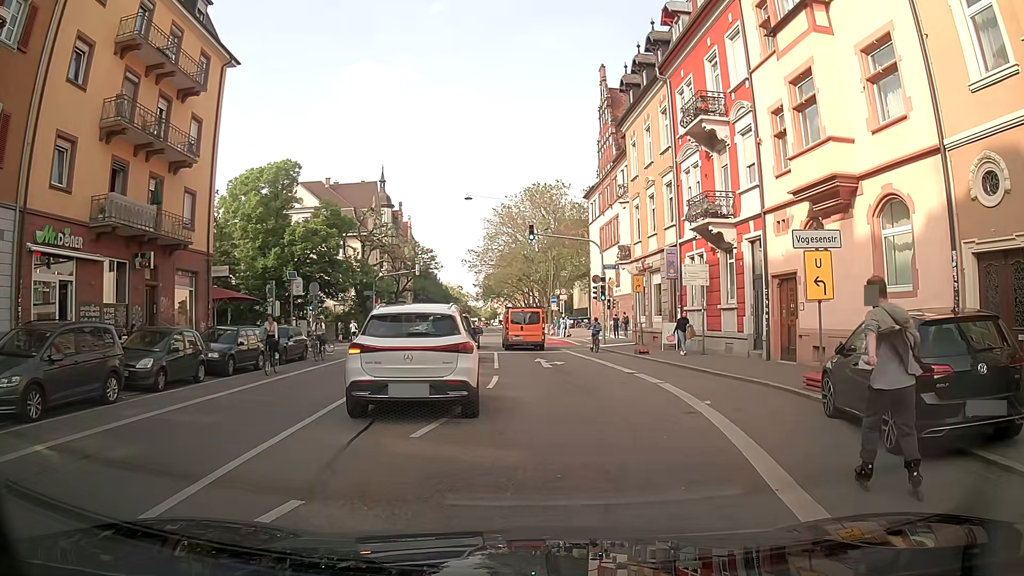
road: secondary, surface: asphalt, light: Day
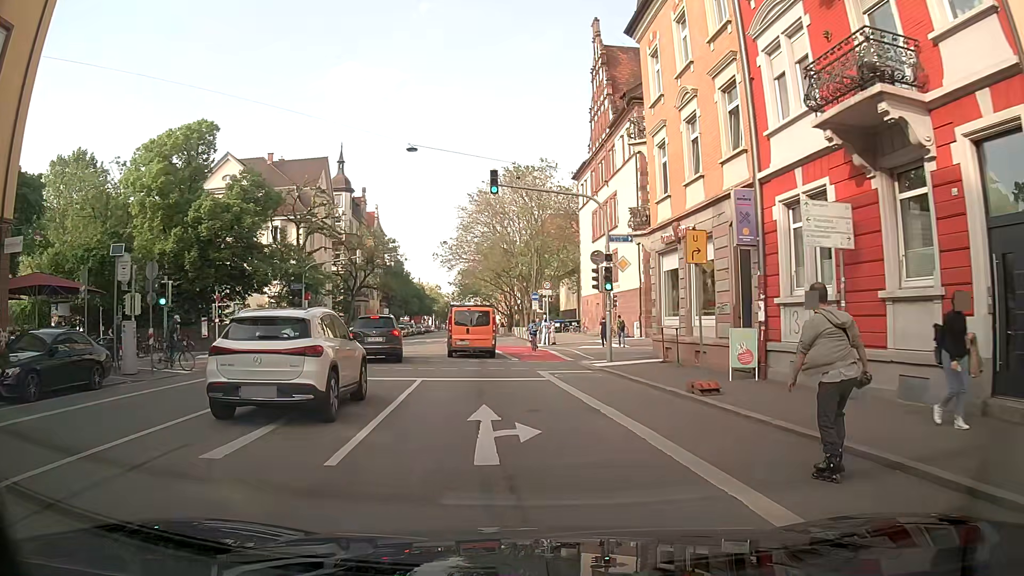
(+1.5, +13.9) m; +4°
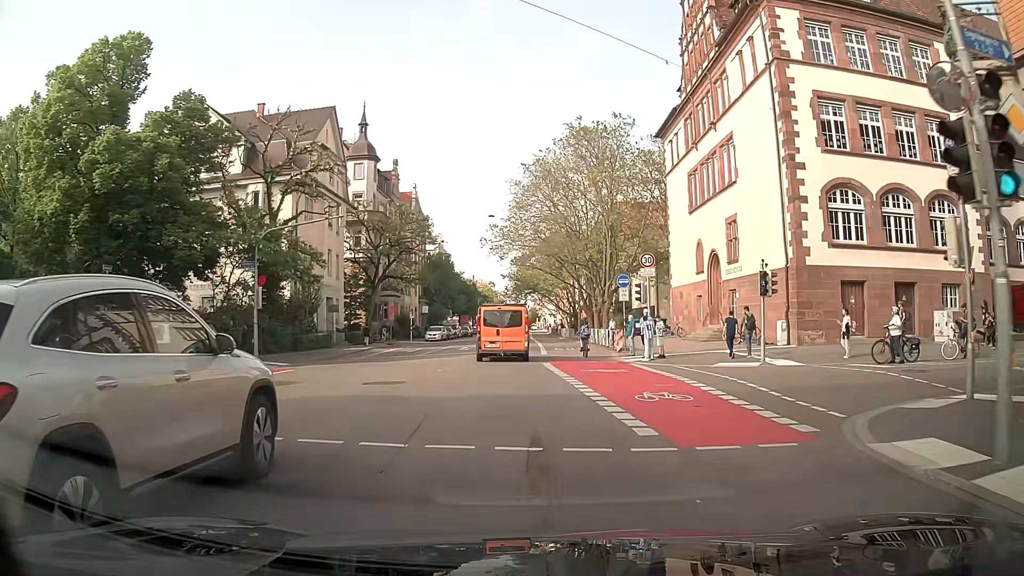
(-0.7, +17.7) m; -4°
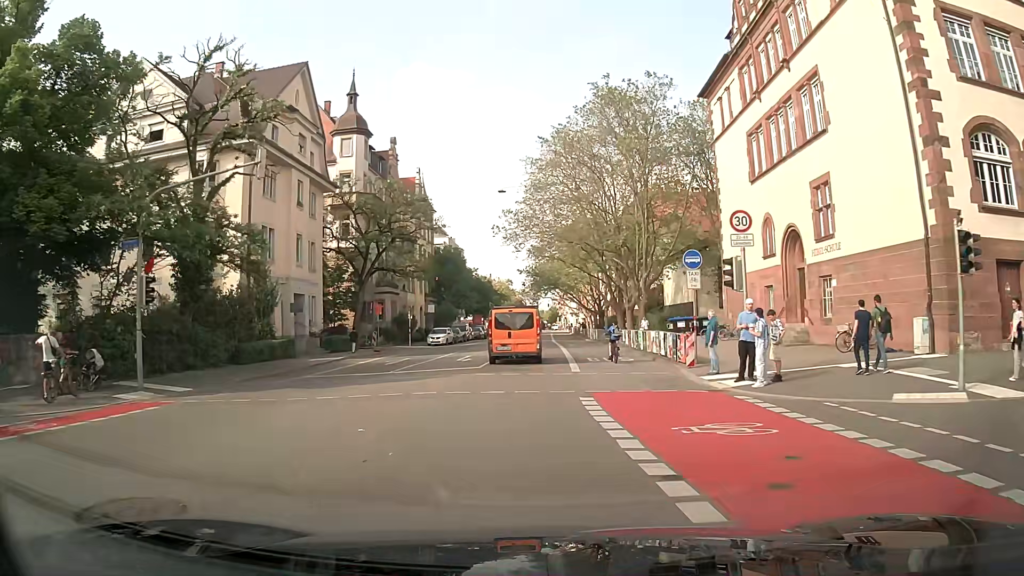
(+0.1, +10.7) m; 0°
(0, +10) (0, +20) (0, +30) (0, +40) (0, +50) (0, +60) (0, +70) (0, +80) (+1, +90) (+1, +100) m
